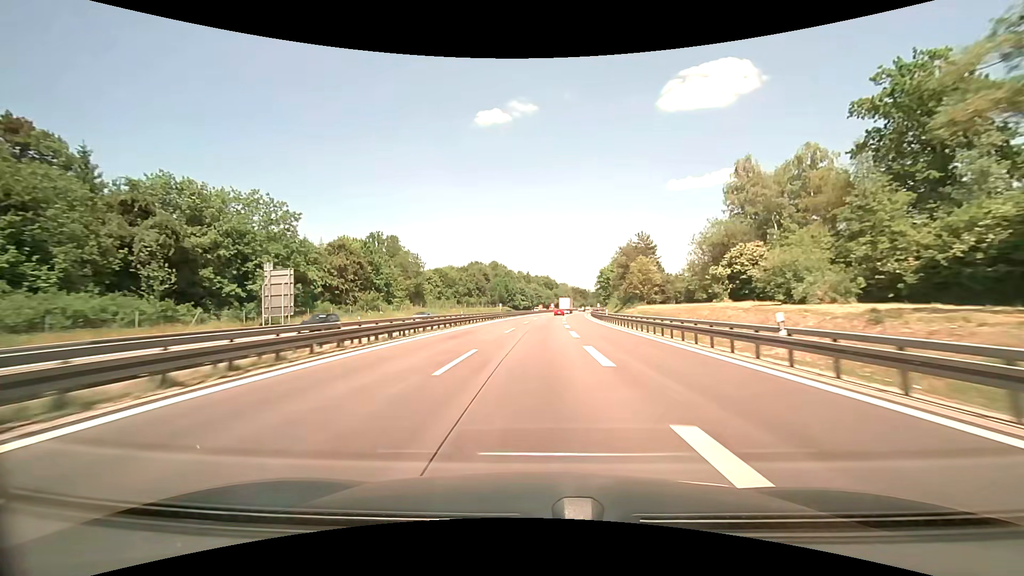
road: motorway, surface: asphalt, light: Day
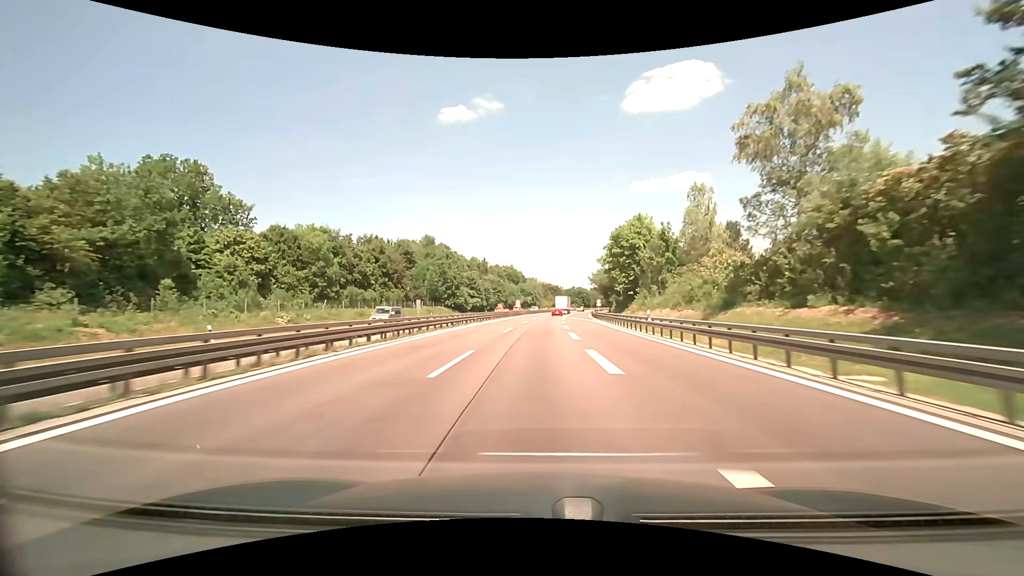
(+2.1, +72.3) m; +4°
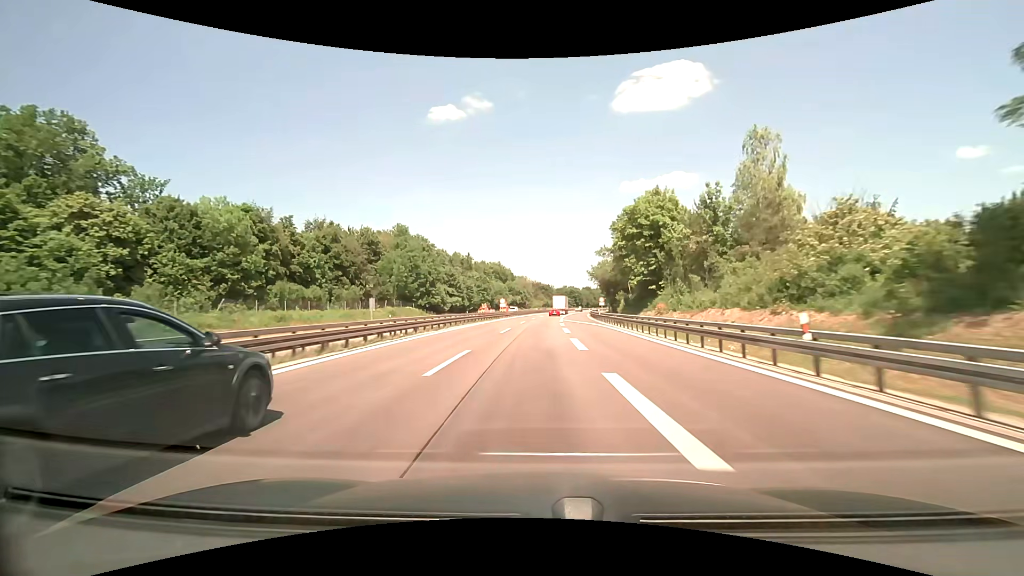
(+0.2, +17.8) m; +1°
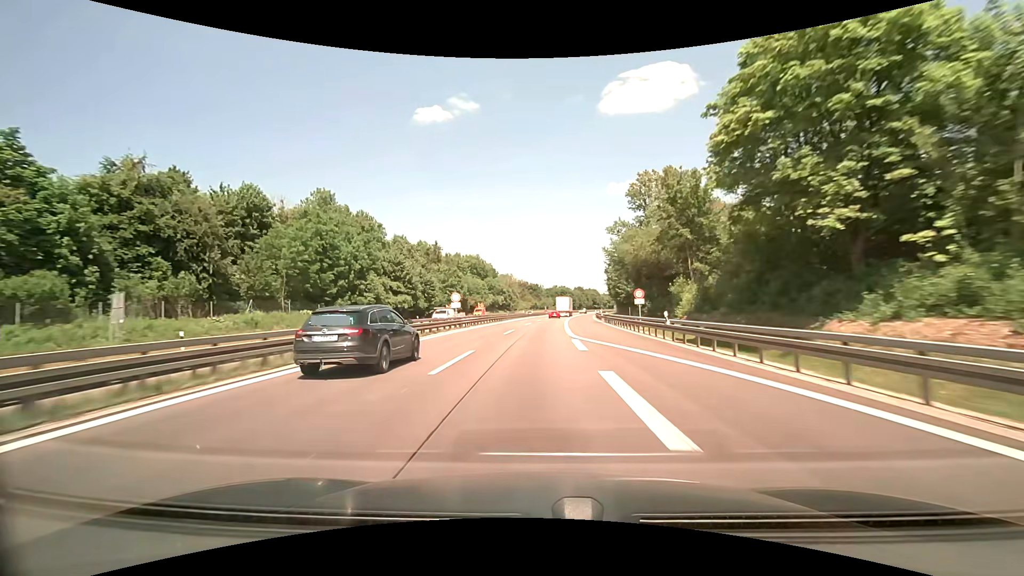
(+0.6, +35.4) m; +2°
(0, +10) (0, +20) (0, +30) (+1, +40) (+1, +50) (+2, +60) (+3, +70) (+3, +80) (+4, +90) (+5, +100) m
